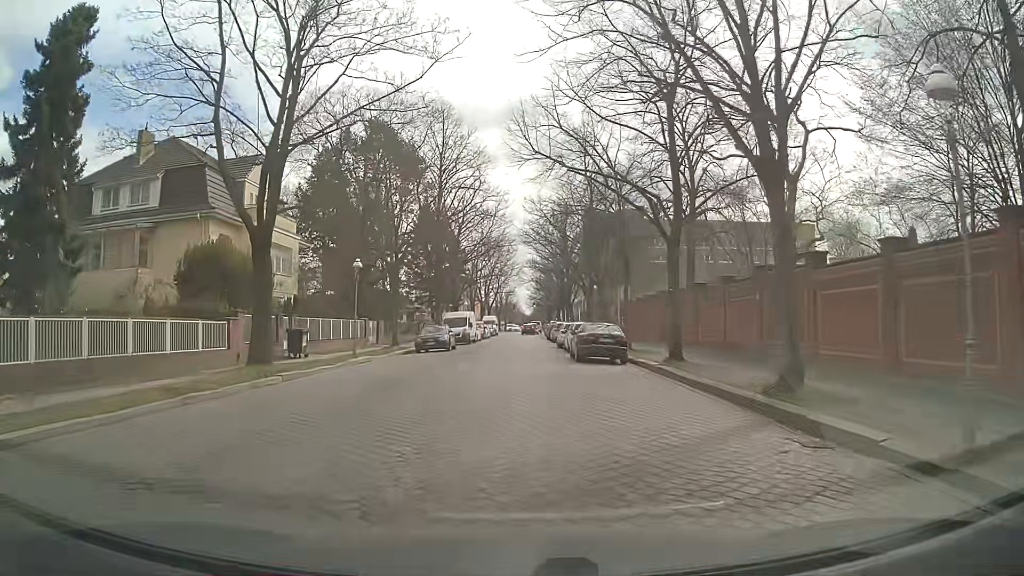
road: residential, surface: sett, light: Day
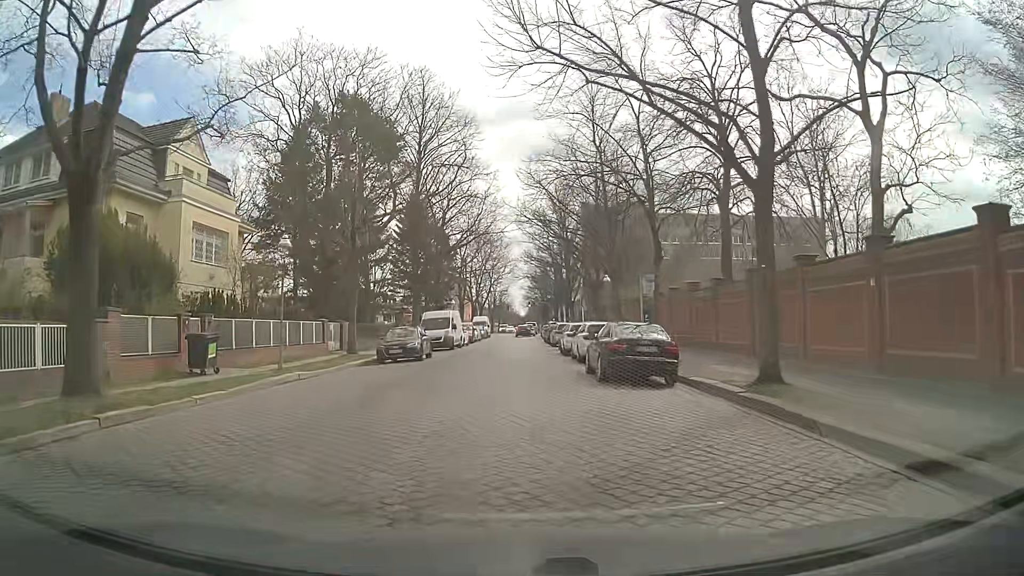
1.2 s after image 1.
(+0.1, +8.4) m; +1°
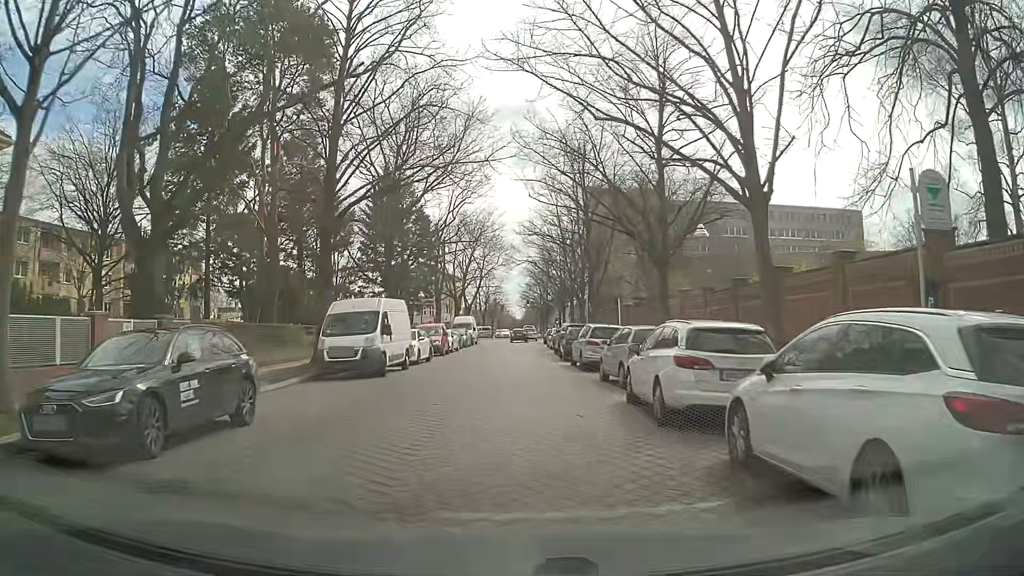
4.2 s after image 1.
(+0.1, +20.7) m; +1°
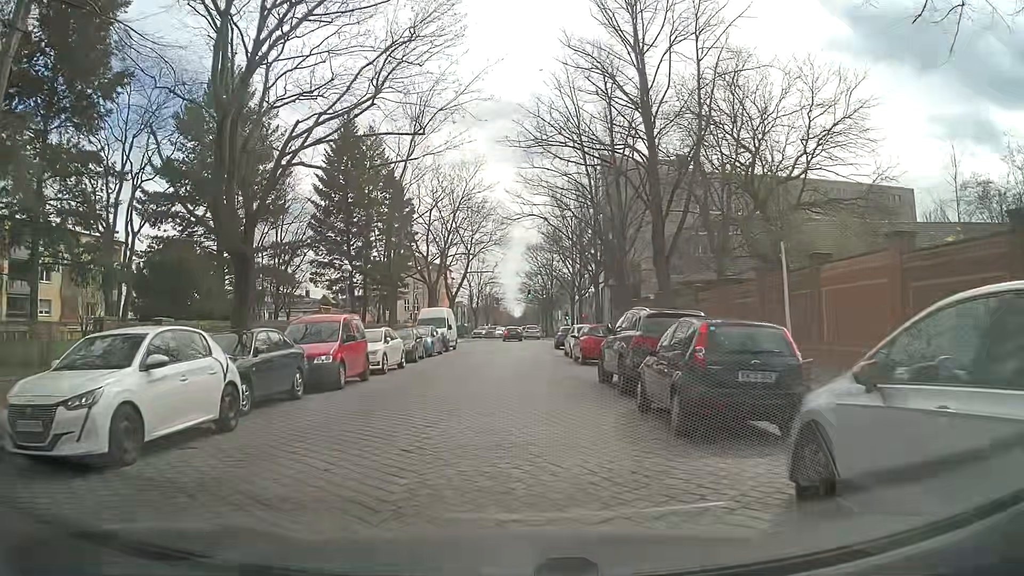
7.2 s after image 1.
(-0.3, +21.1) m; -2°
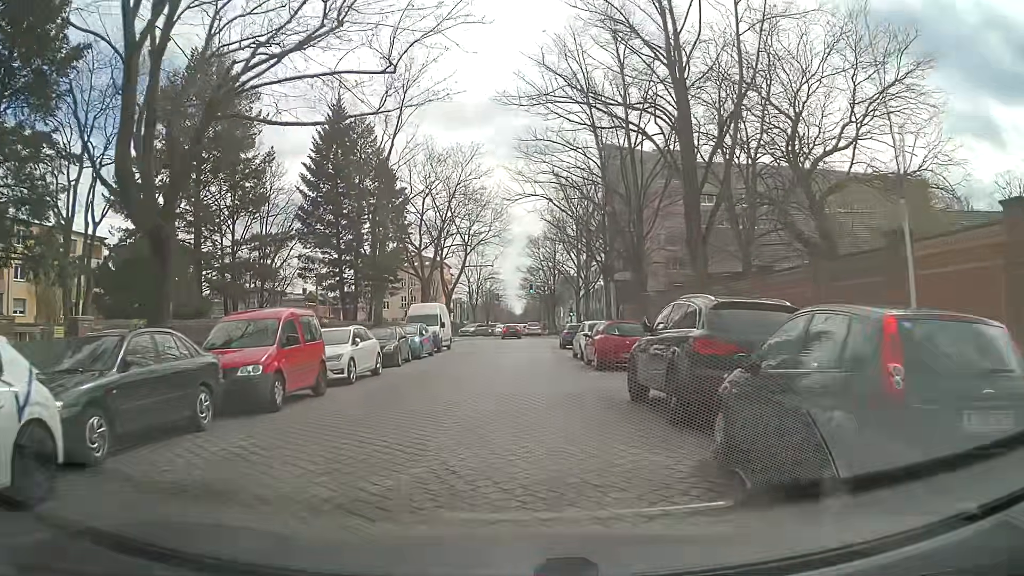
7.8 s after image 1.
(+0.1, +4.3) m; +1°
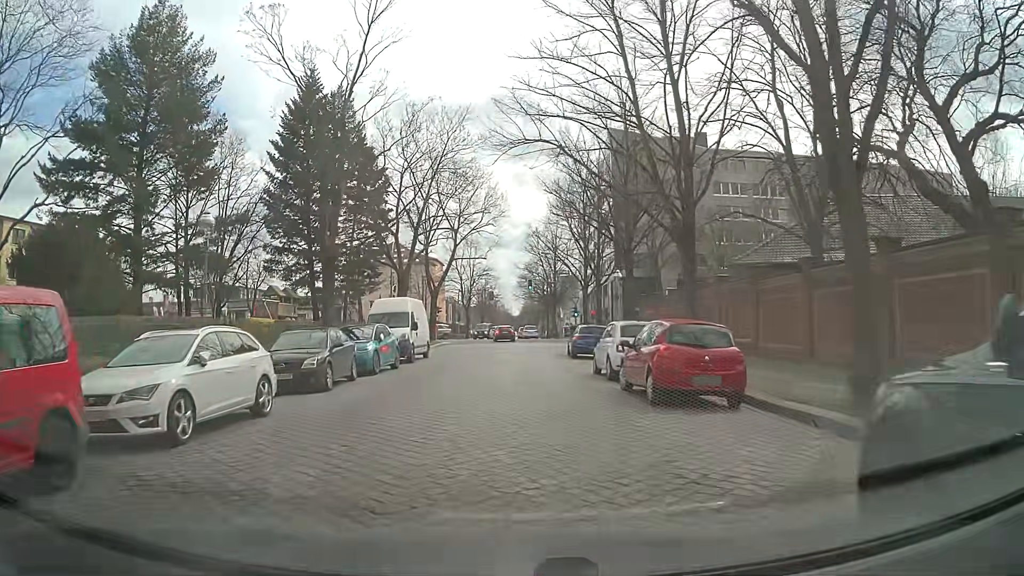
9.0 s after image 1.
(0.0, +8.7) m; 0°
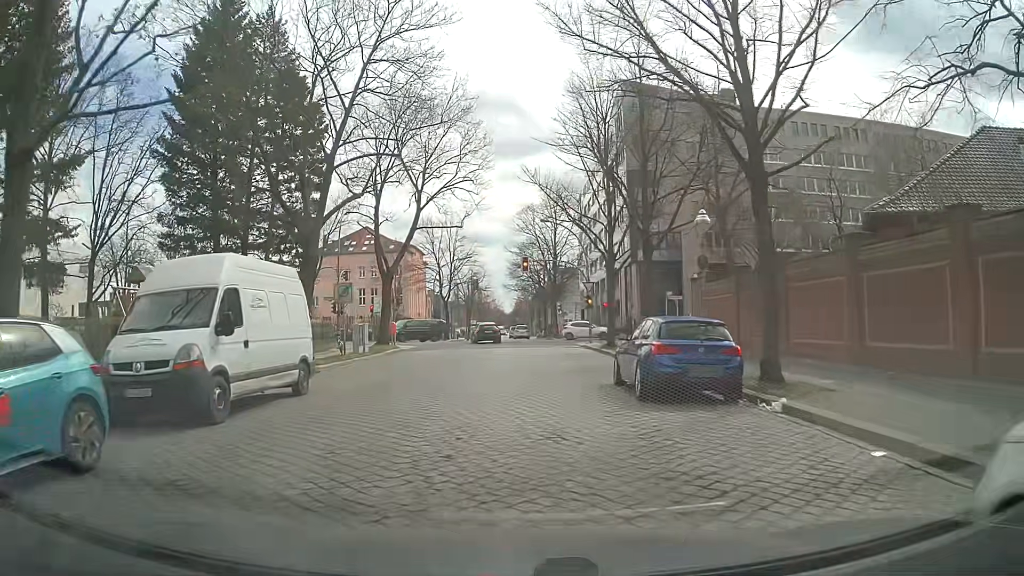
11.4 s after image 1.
(+0.1, +17.2) m; 0°
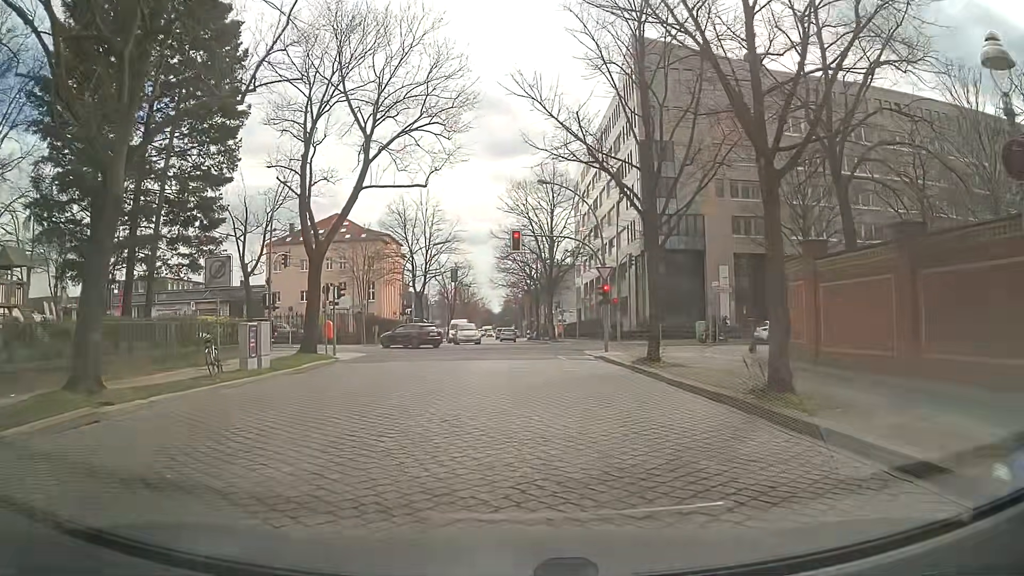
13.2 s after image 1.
(+0.2, +12.1) m; +2°
